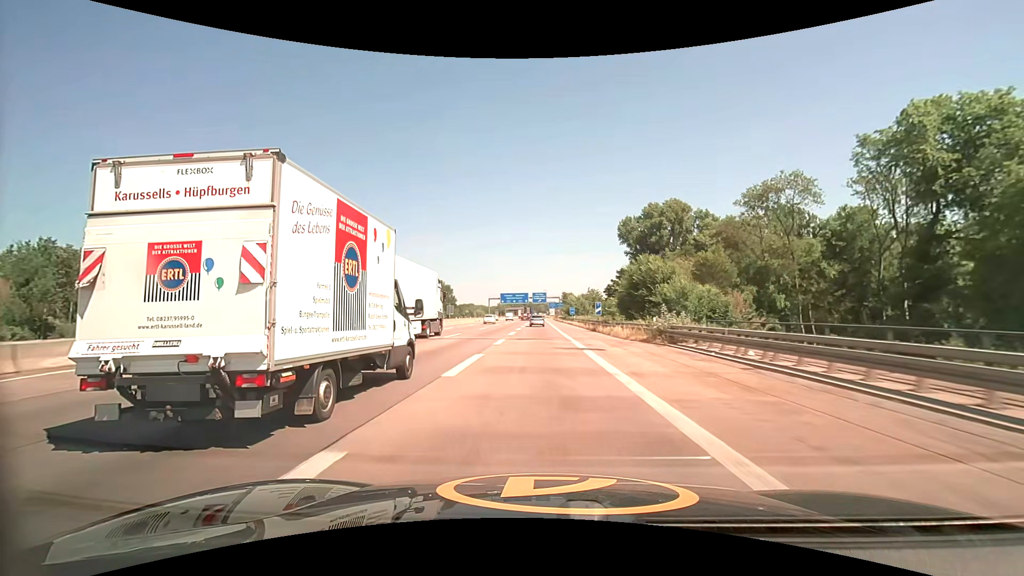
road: motorway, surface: asphalt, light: Day
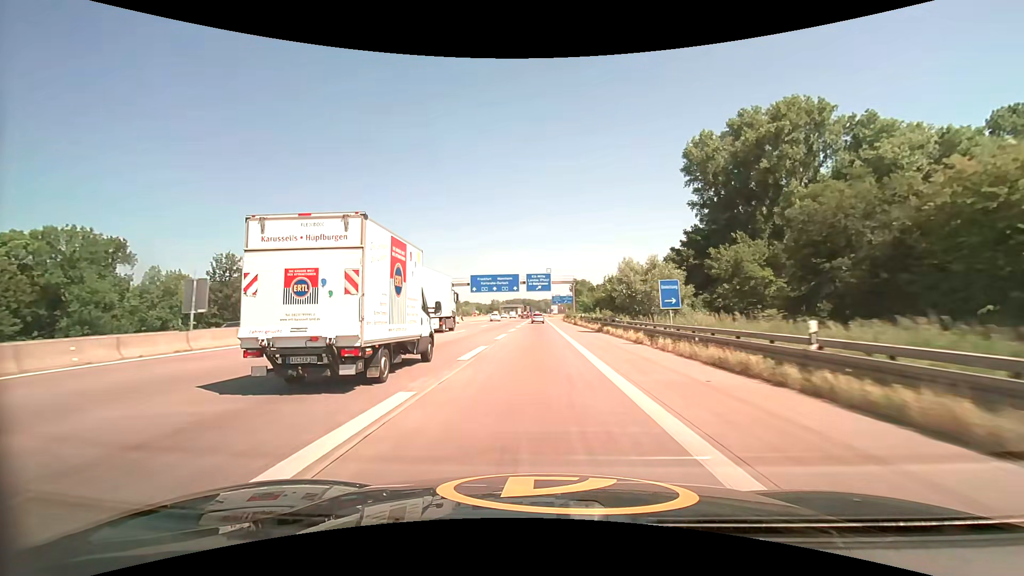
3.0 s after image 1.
(0.0, +68.2) m; 0°
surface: concrete
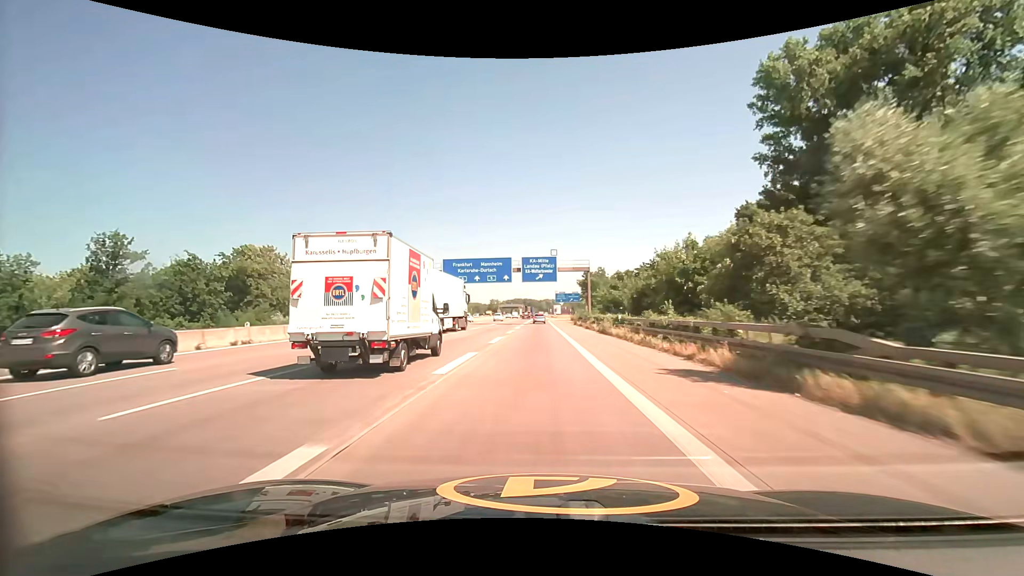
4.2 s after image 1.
(-0.1, +27.2) m; 0°
(0, +10) (0, +20) (0, +30) (0, +40) (0, +50) (0, +60) (0, +70) (0, +80) (0, +90) (0, +100) m
